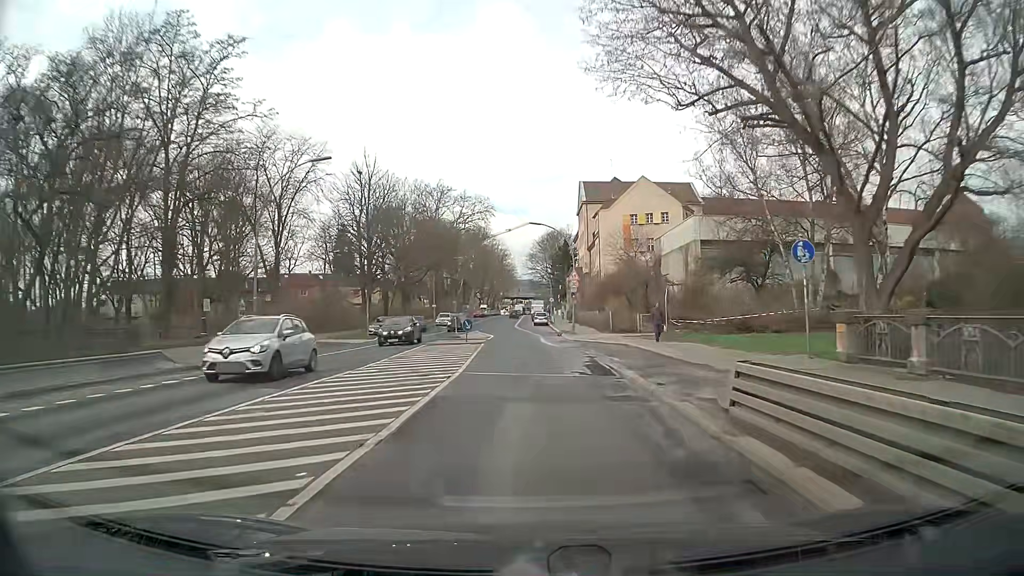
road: secondary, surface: asphalt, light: Day
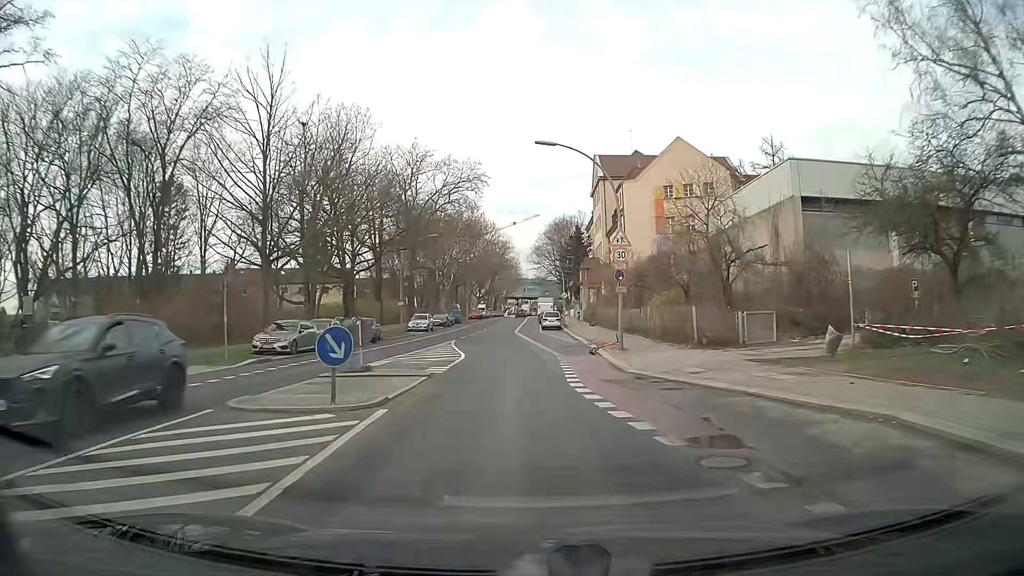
(-0.1, +22.2) m; 0°
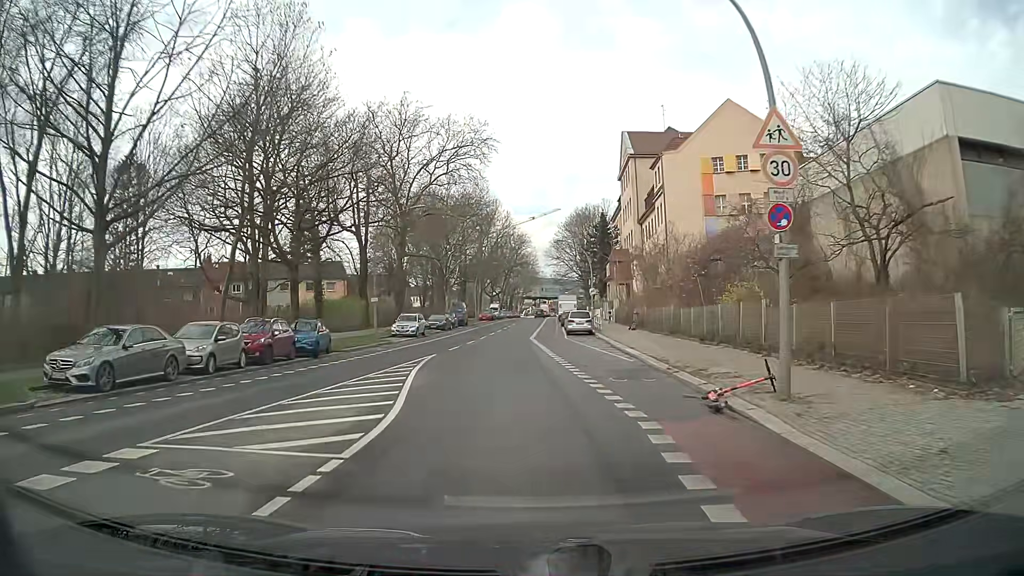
(-0.3, +14.6) m; -2°
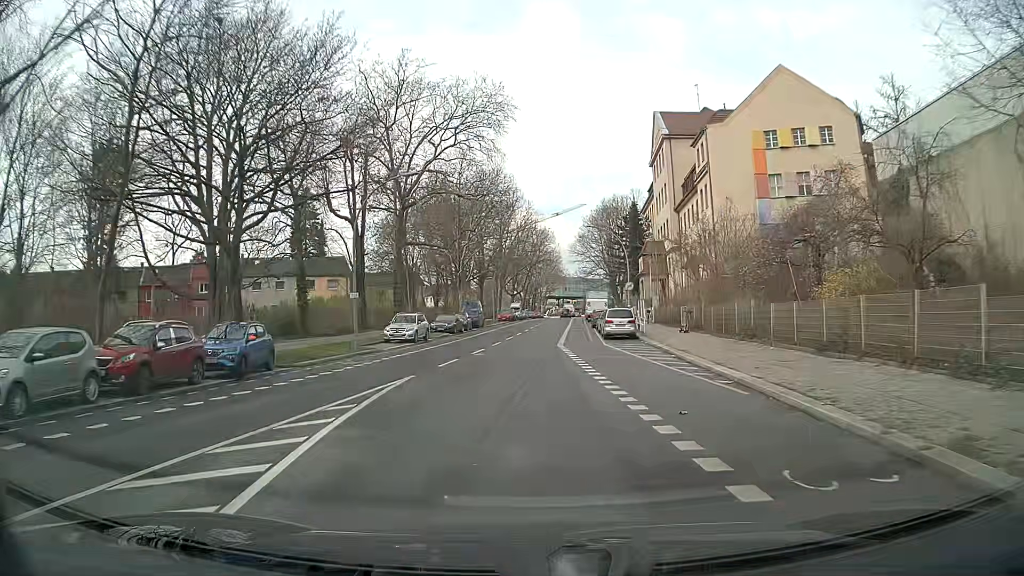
(-0.2, +9.4) m; -2°
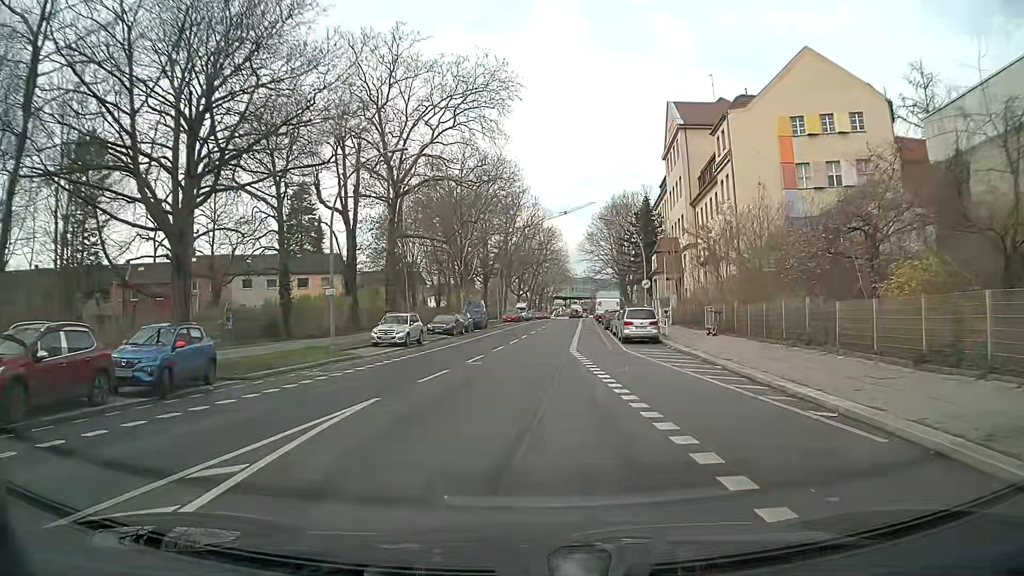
(0.0, +4.6) m; 0°
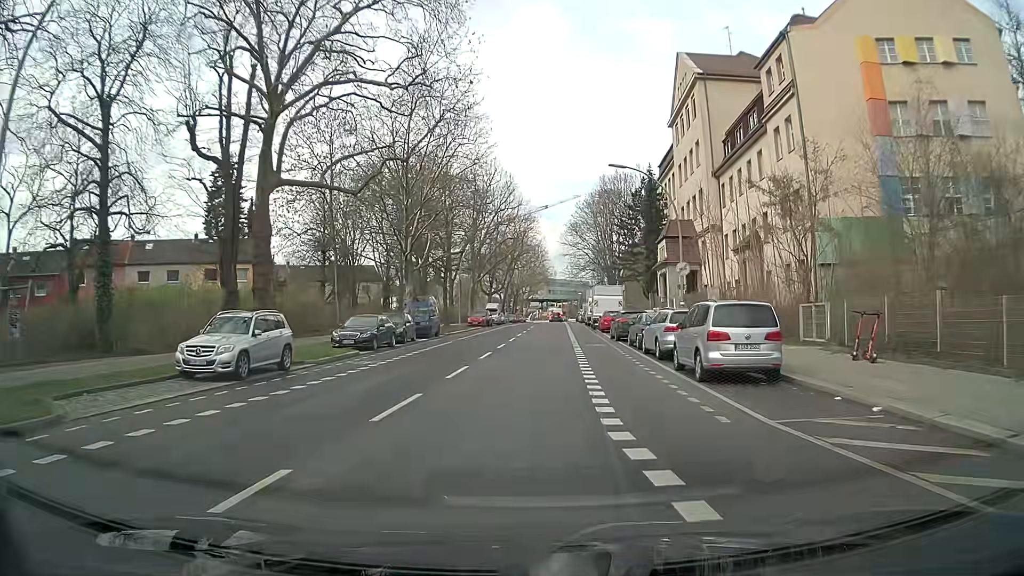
(+0.1, +17.5) m; +1°
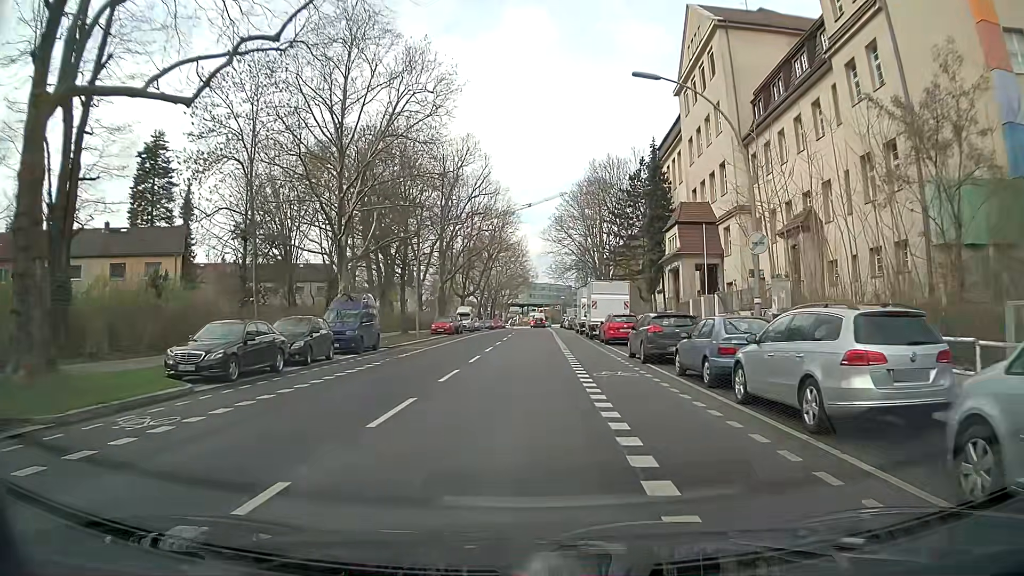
(+0.2, +12.2) m; +2°
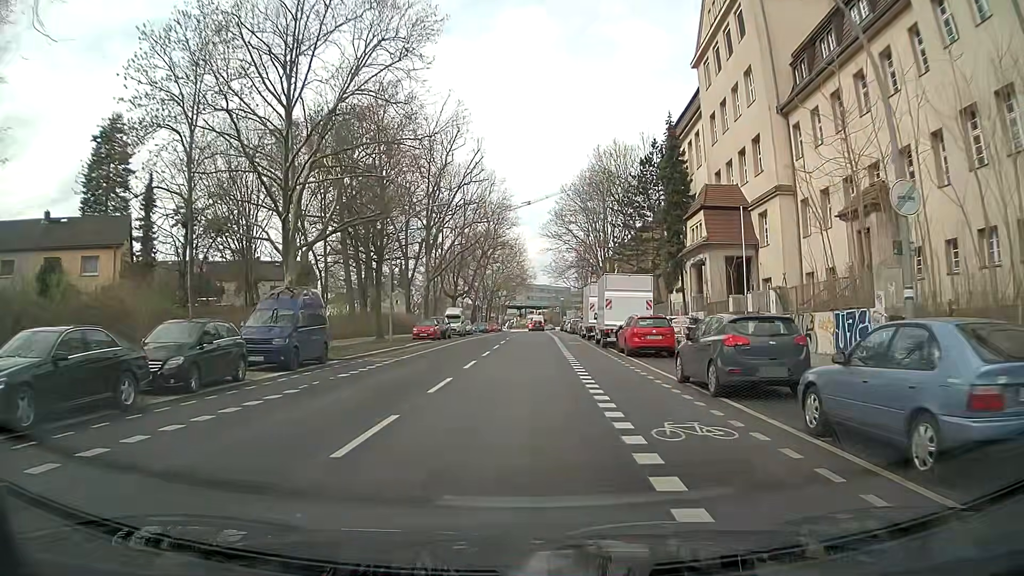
(0.0, +7.7) m; 0°
